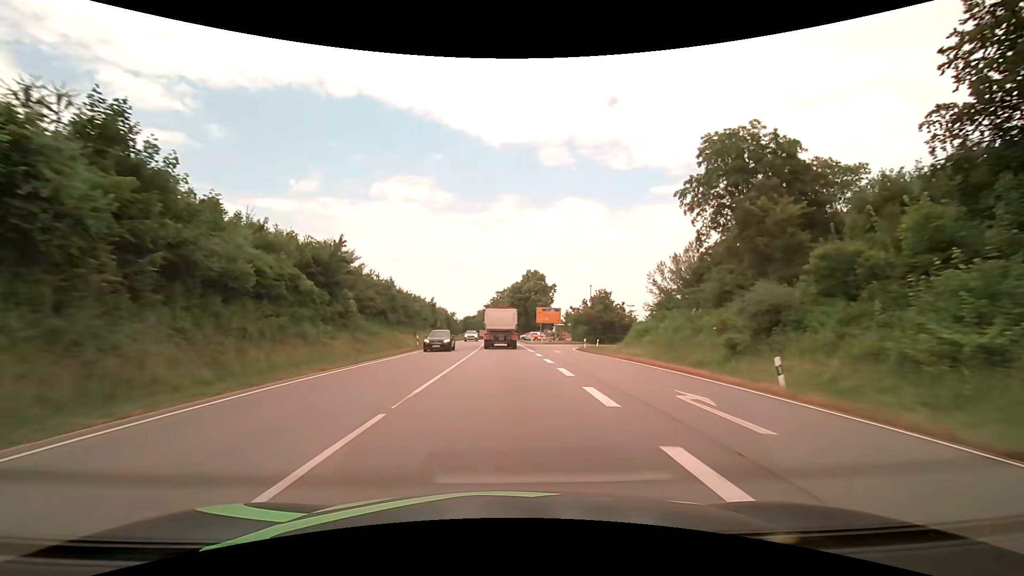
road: primary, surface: asphalt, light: Day
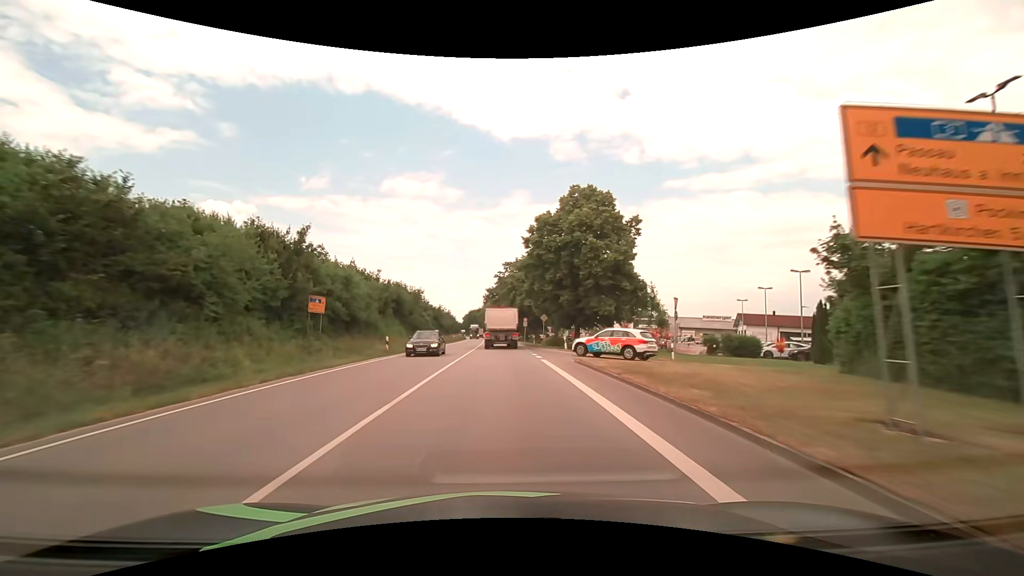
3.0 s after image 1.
(-0.6, +59.3) m; -1°
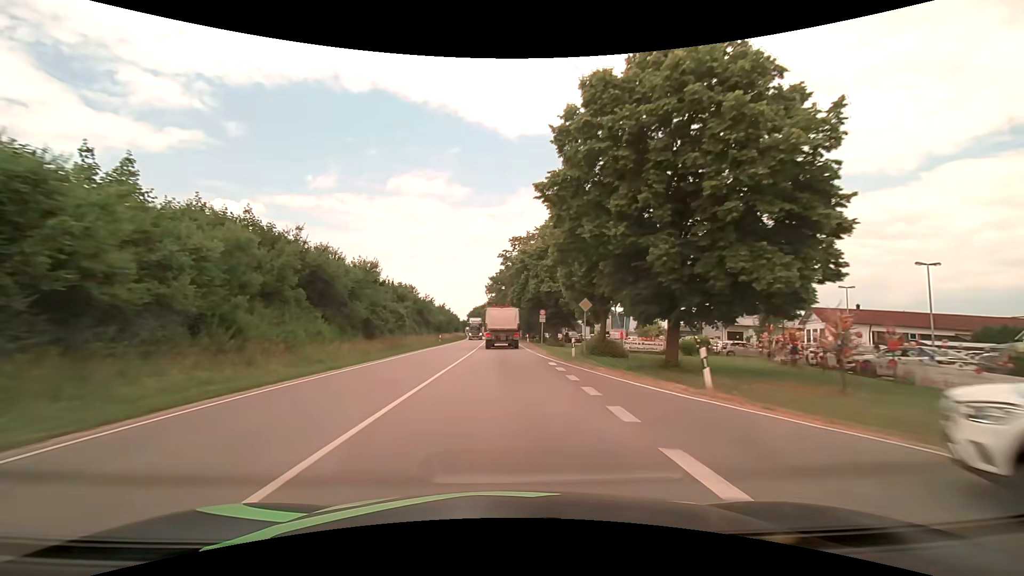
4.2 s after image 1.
(-0.2, +23.9) m; -1°
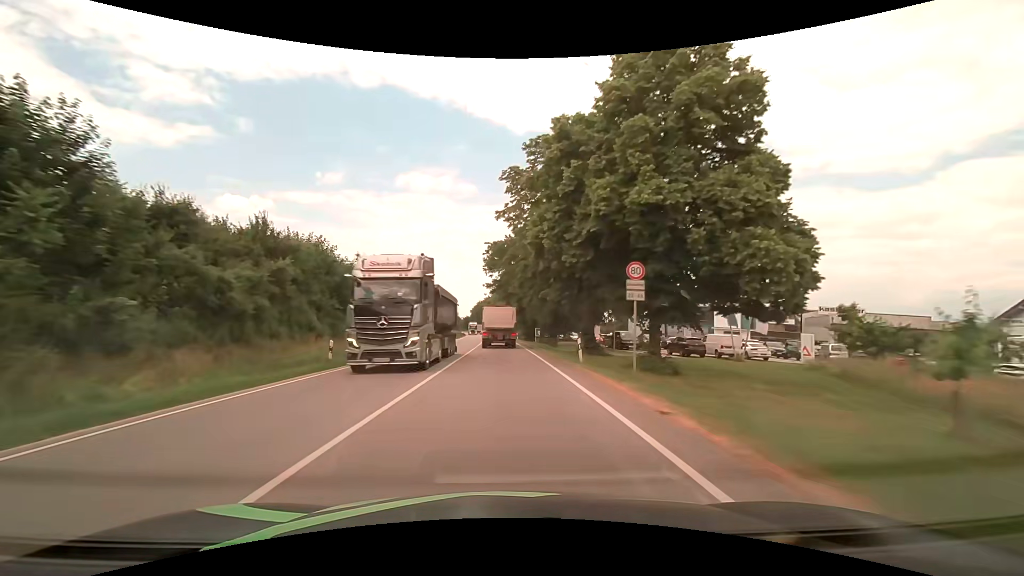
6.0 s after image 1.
(-0.3, +36.0) m; -1°
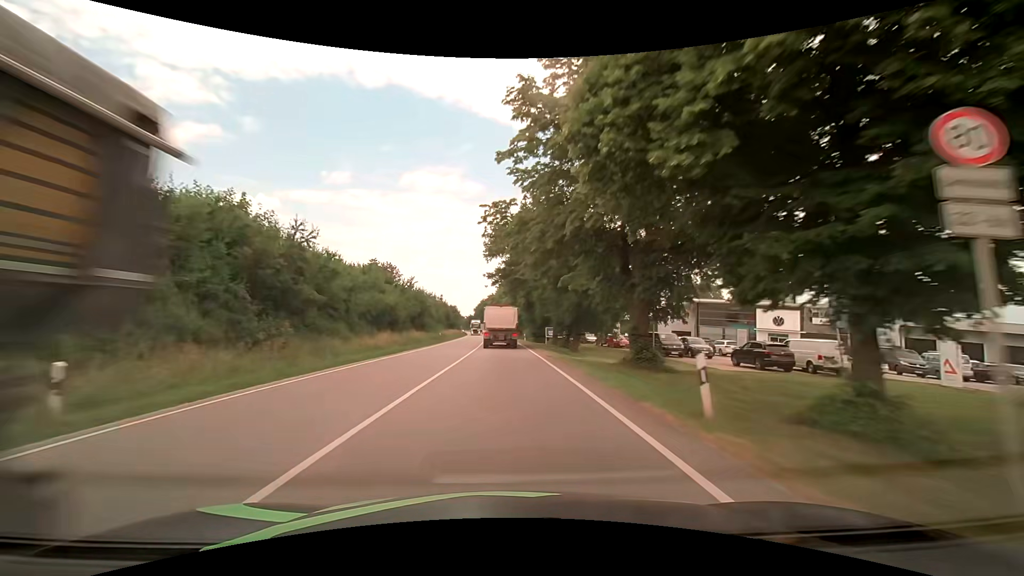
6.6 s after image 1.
(0.0, +12.0) m; -1°
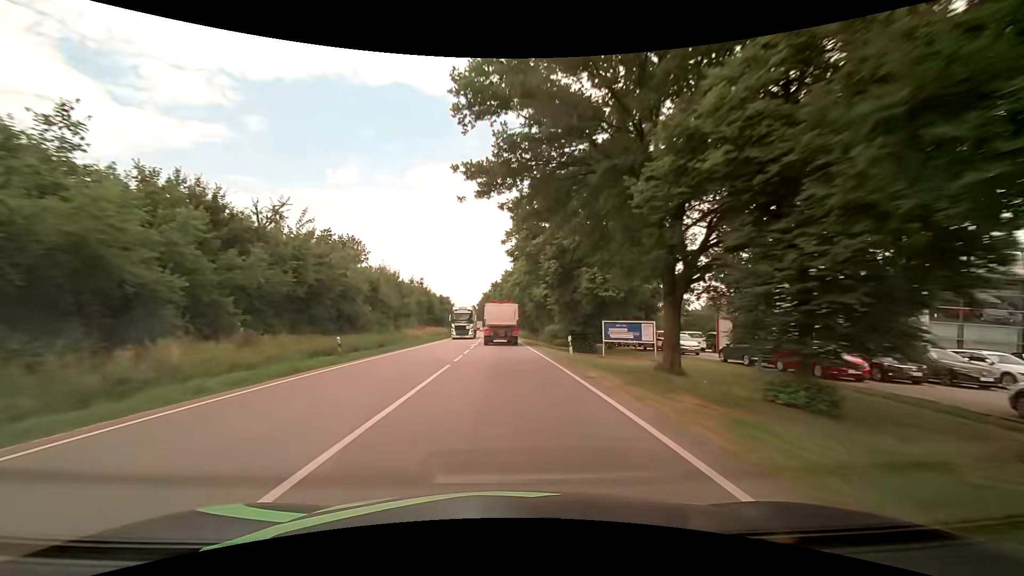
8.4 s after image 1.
(-0.2, +36.3) m; -1°
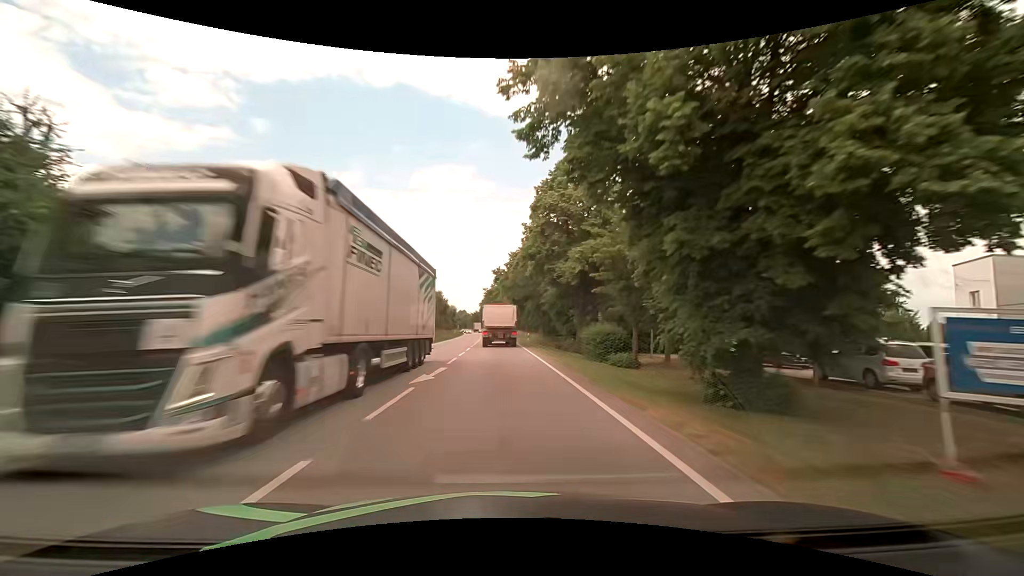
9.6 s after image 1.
(+0.1, +24.3) m; 0°
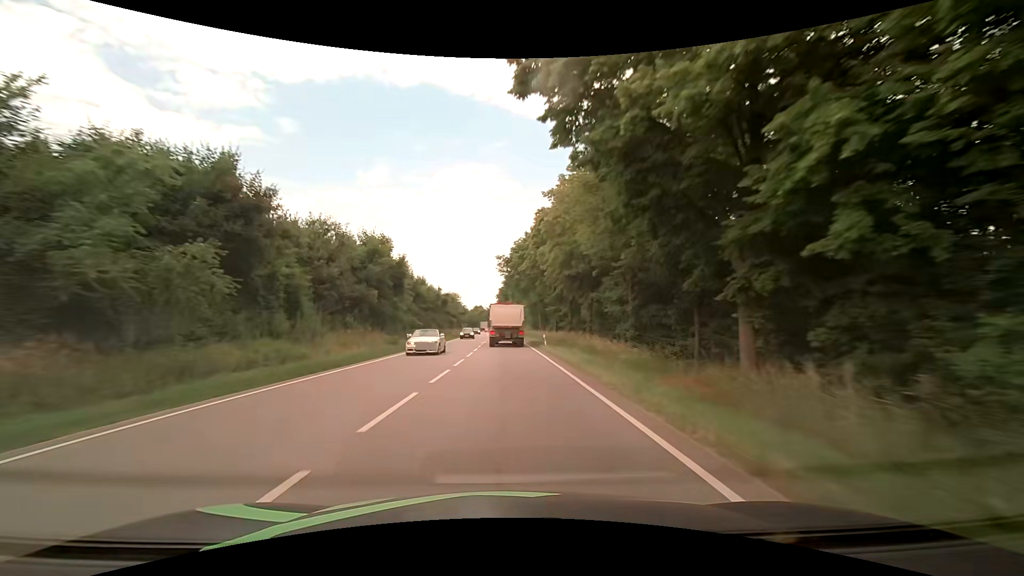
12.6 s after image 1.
(-1.2, +60.9) m; -2°
(0, +10) (0, +20) (0, +30) (0, +40) (-1, +50) (-1, +60) (-1, +70) (-1, +80) (-2, +90) (-2, +100) m
